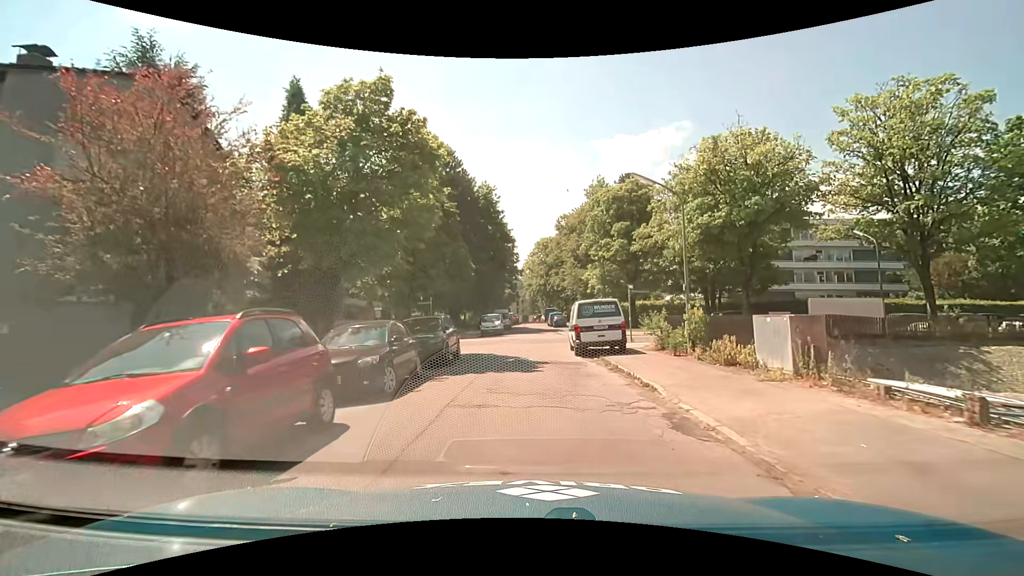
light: Day
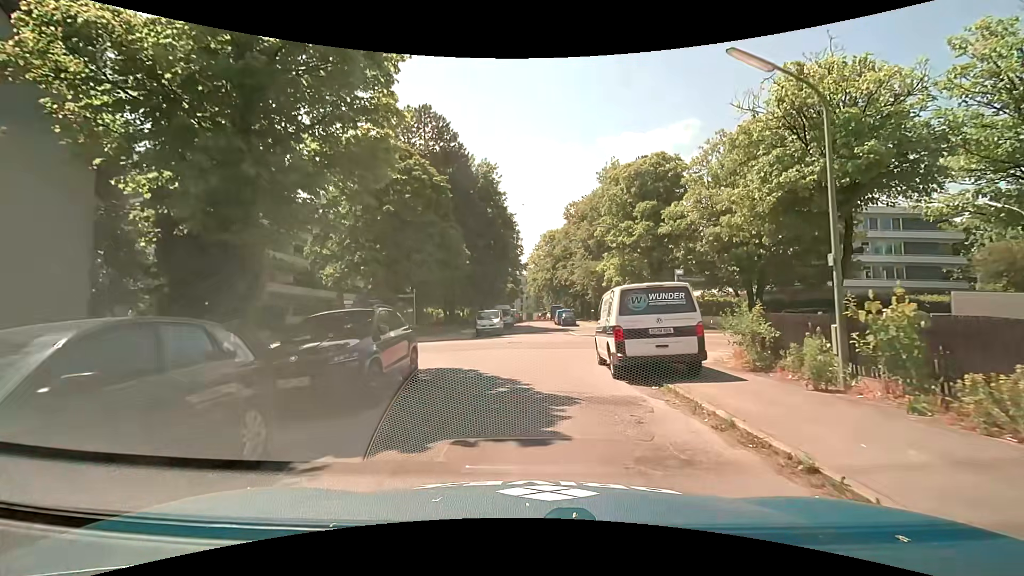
(0.0, +7.3) m; 0°
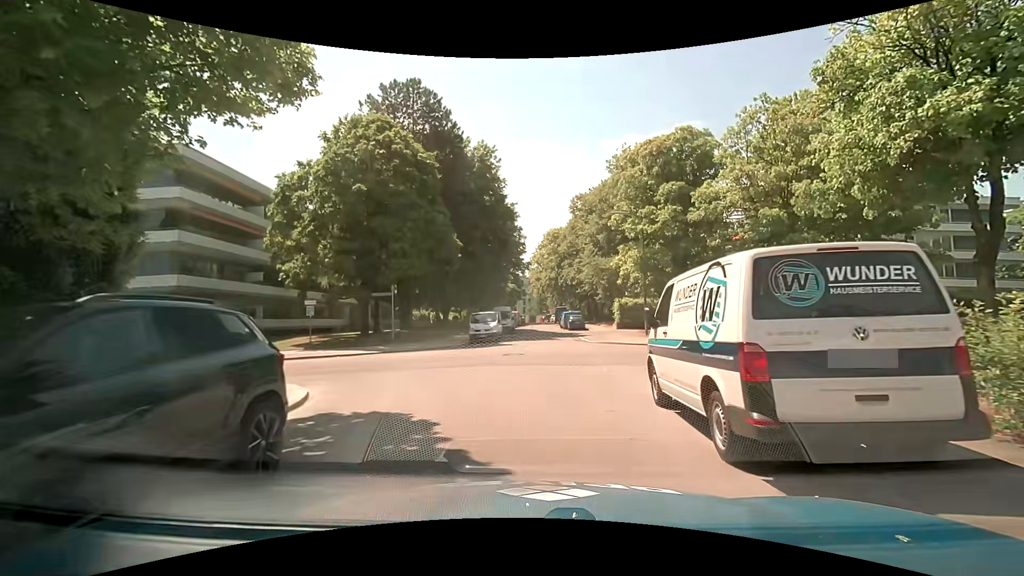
(0.0, +5.8) m; +1°
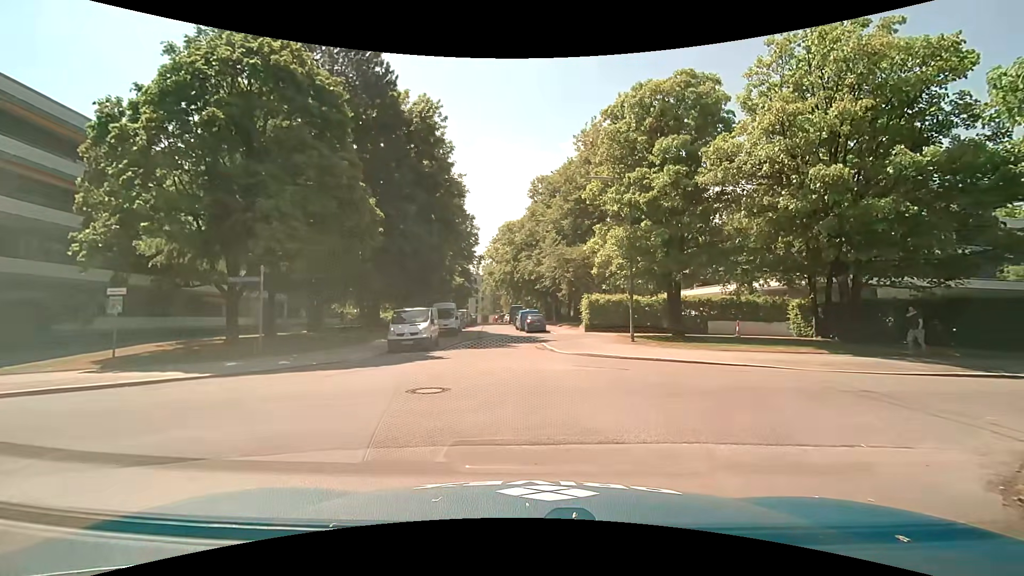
(0.0, +8.9) m; +4°
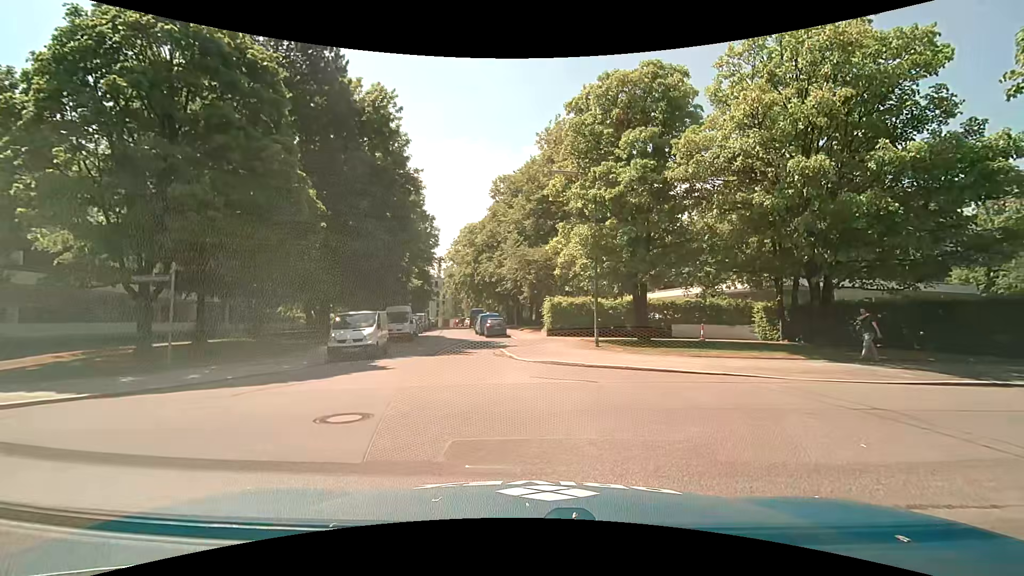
(+0.1, +1.9) m; +4°
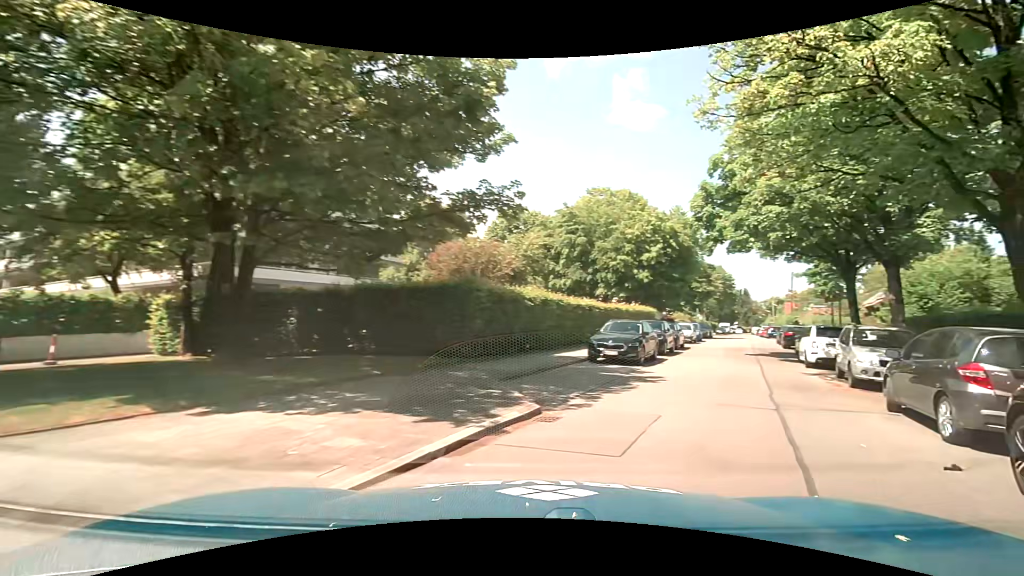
(+4.8, +9.8) m; +57°
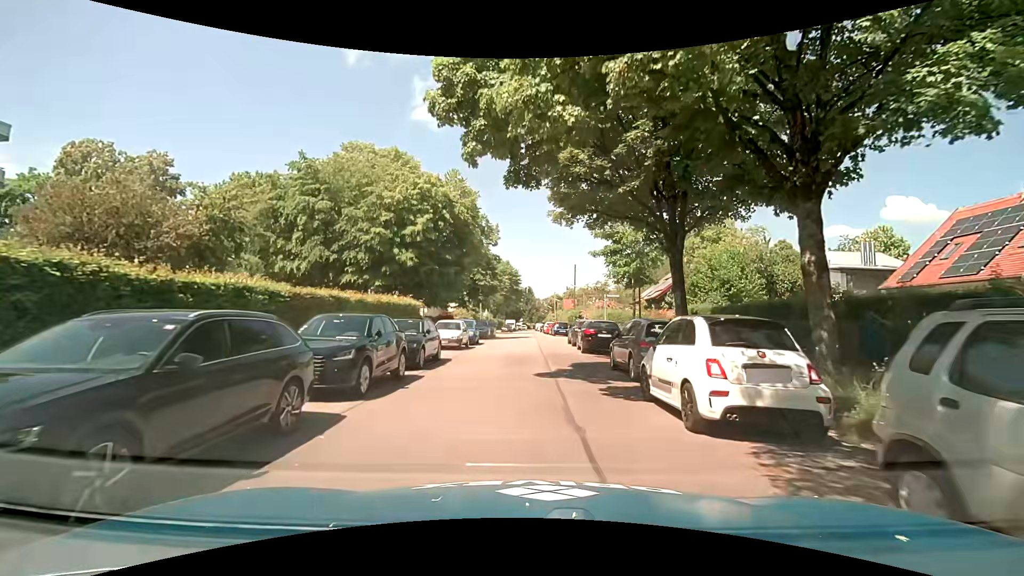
(+4.3, +12.9) m; +21°
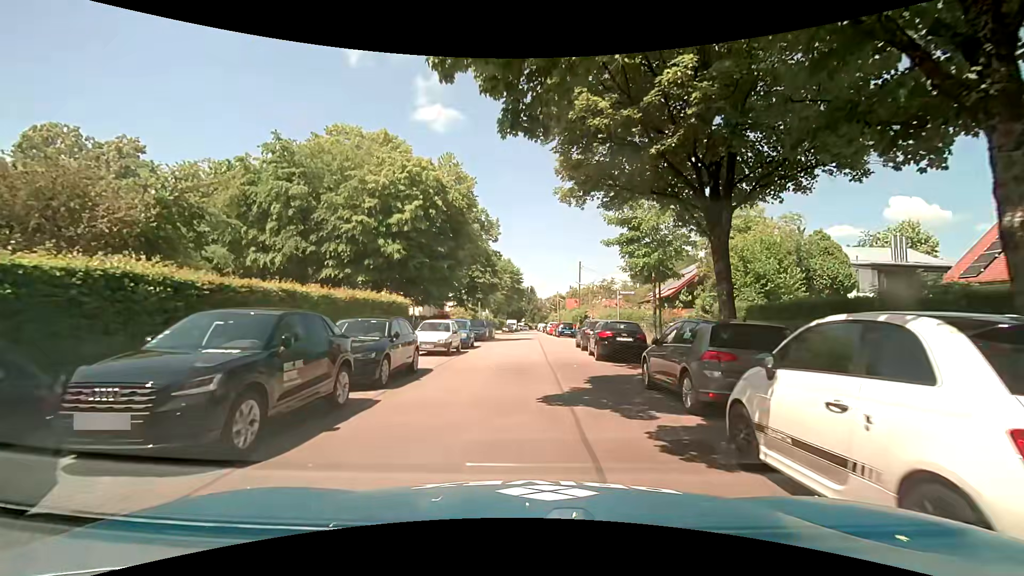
(+0.1, +3.8) m; +1°
